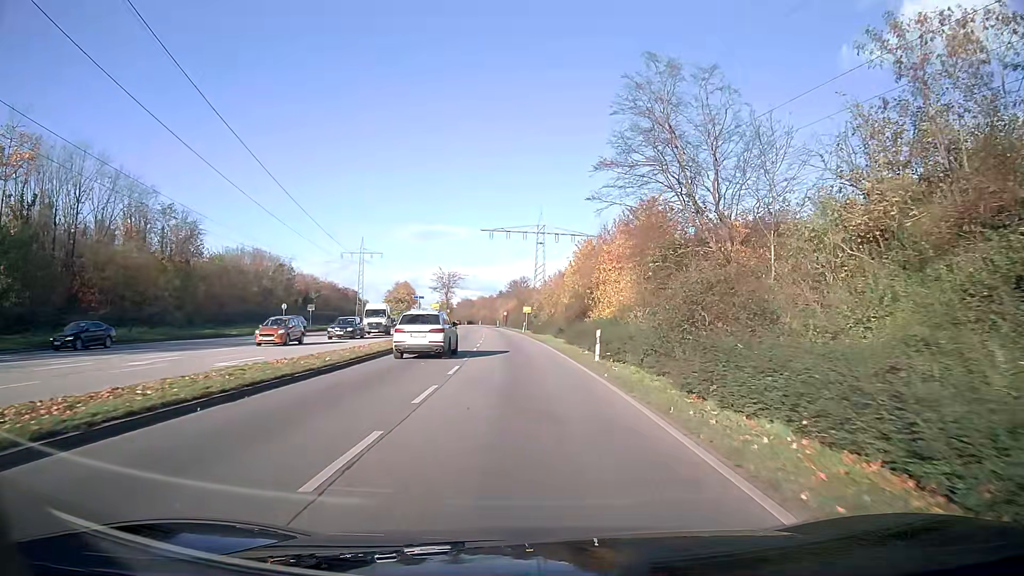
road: primary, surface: asphalt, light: Day
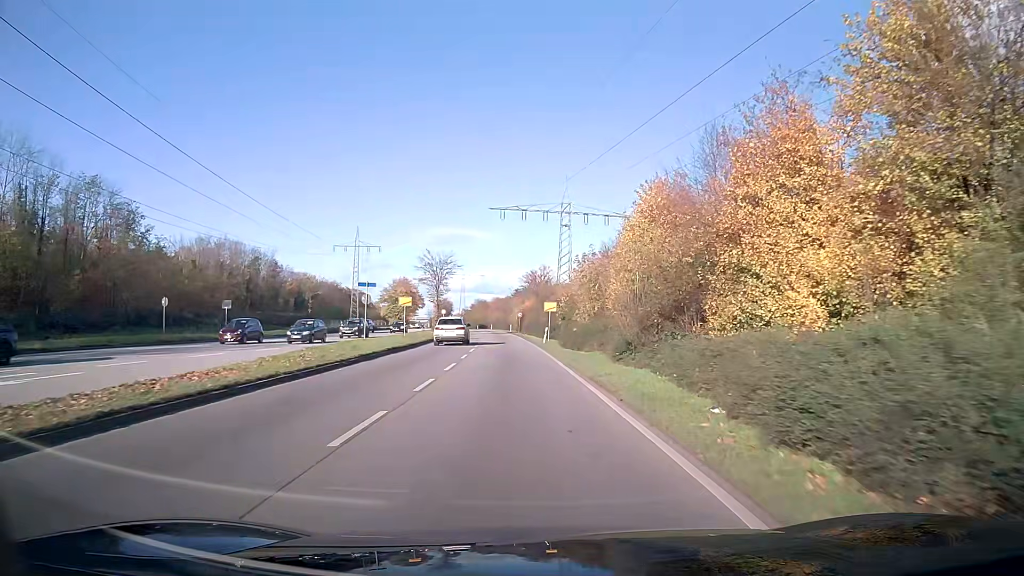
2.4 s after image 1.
(-0.4, +28.2) m; -2°
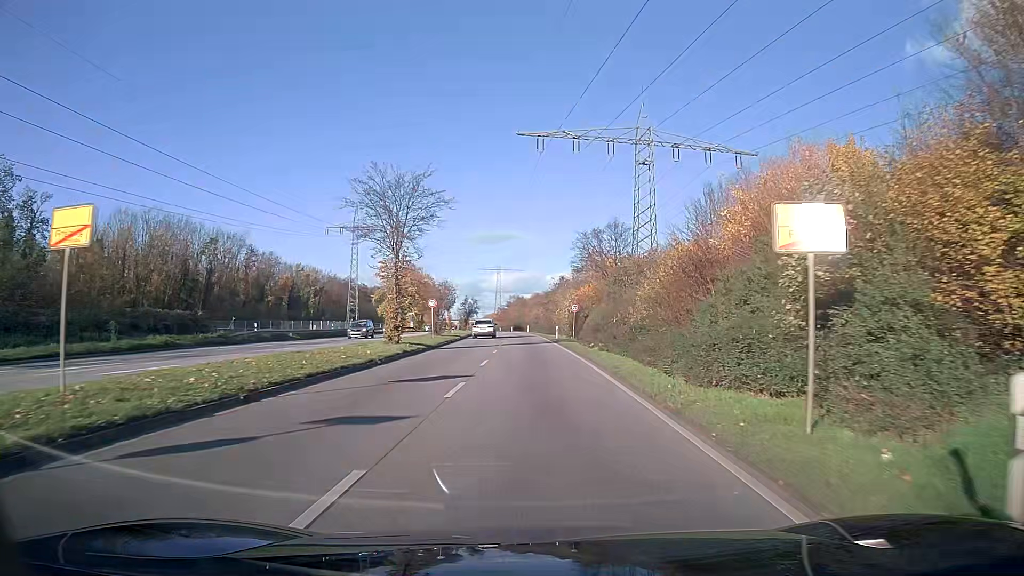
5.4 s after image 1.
(-1.3, +40.3) m; -3°
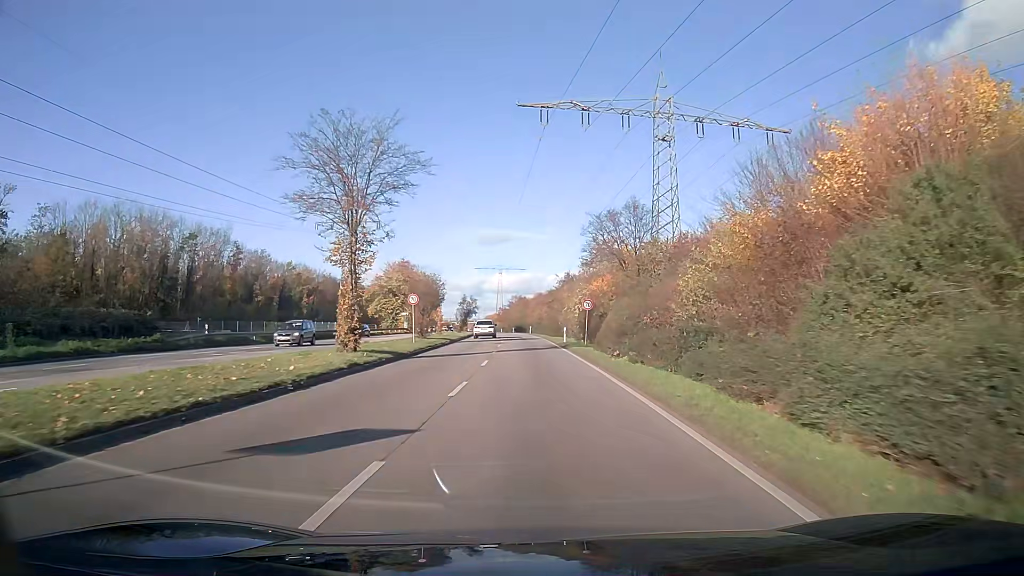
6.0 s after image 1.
(0.0, +8.6) m; 0°
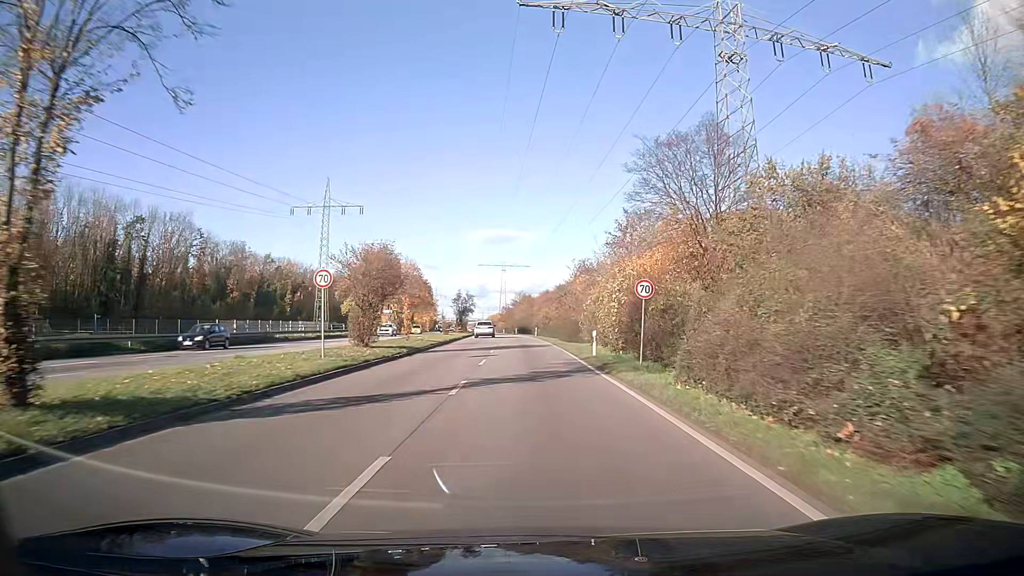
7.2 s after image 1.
(-0.1, +17.7) m; 0°
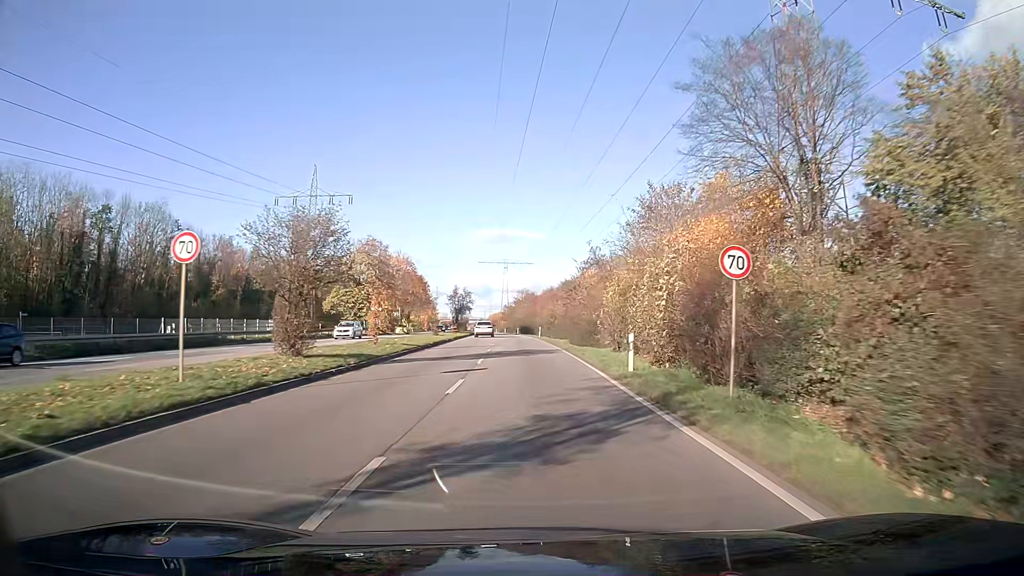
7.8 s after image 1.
(0.0, +9.1) m; 0°
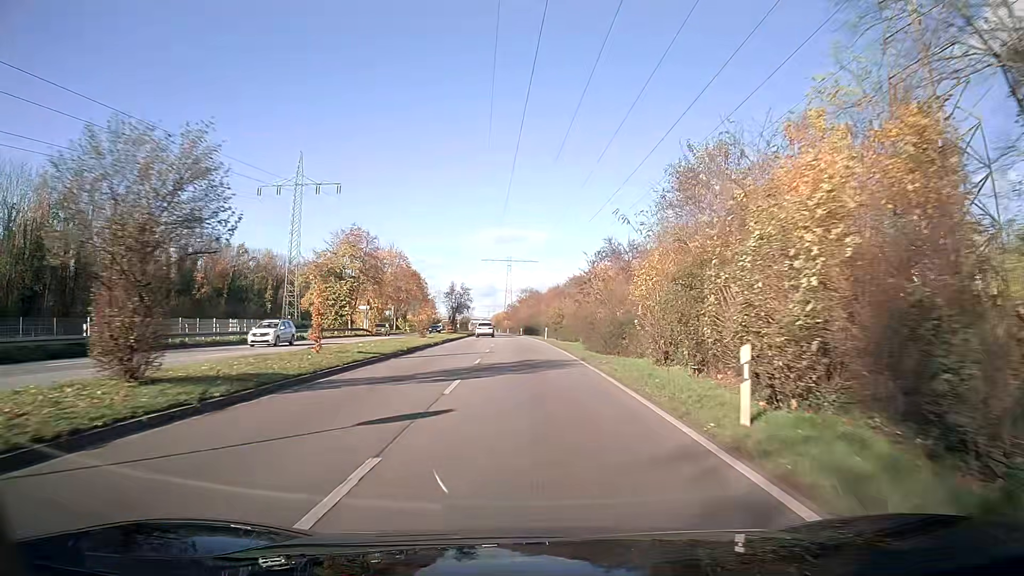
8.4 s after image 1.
(0.0, +9.2) m; 0°
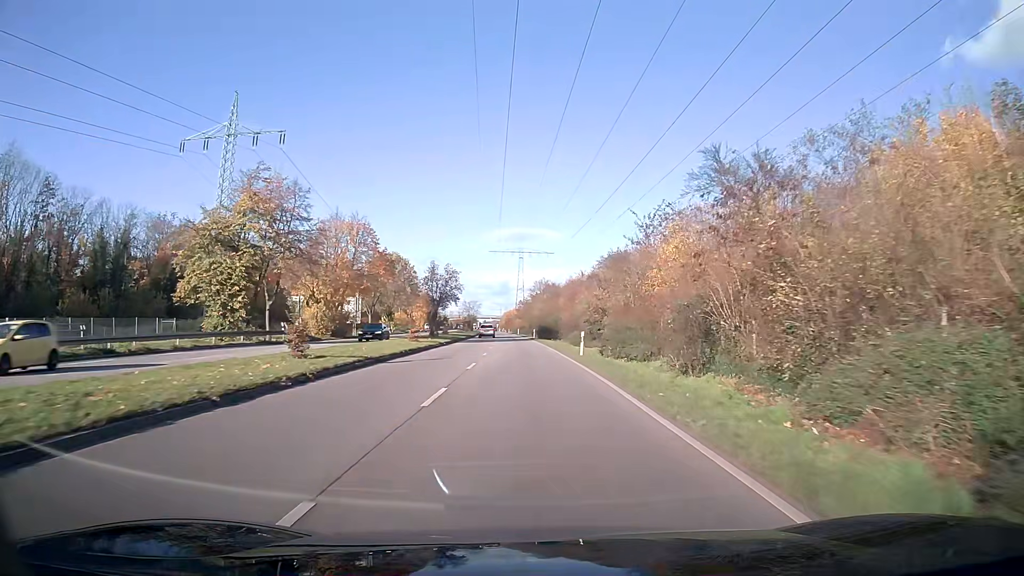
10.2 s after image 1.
(-0.3, +28.5) m; -1°
(0, +10) (0, +20) (0, +30) (0, +40) (-1, +50) (-1, +60) (-2, +70) (-2, +80) (-3, +90) (-3, +100) m
